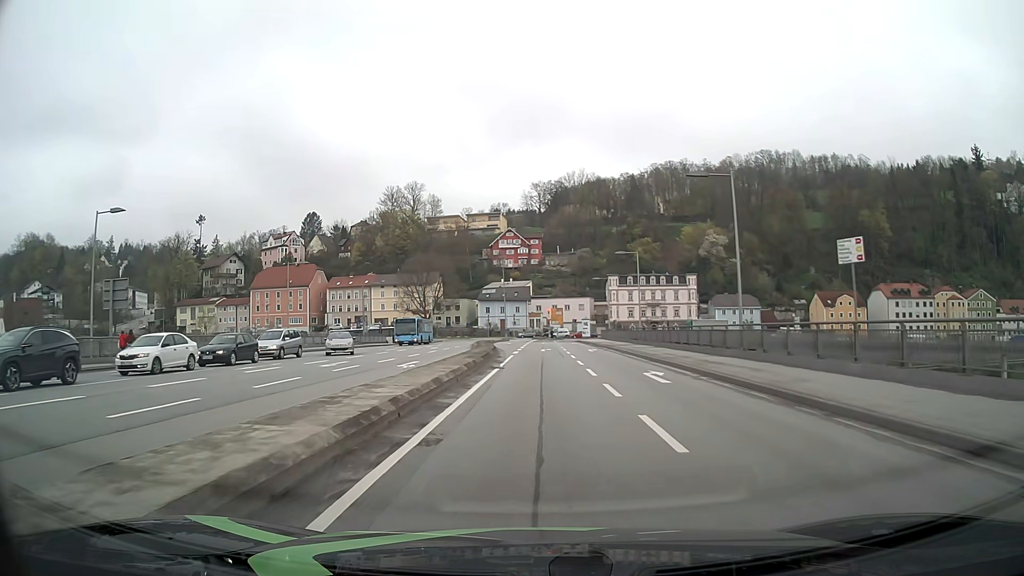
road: primary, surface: asphalt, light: Day
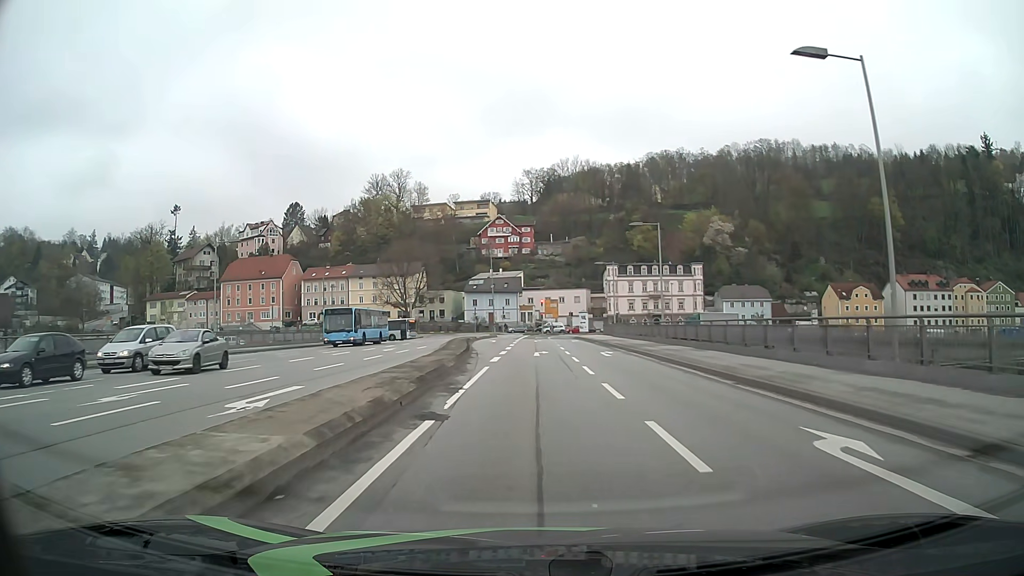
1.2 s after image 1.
(+0.1, +13.2) m; +1°
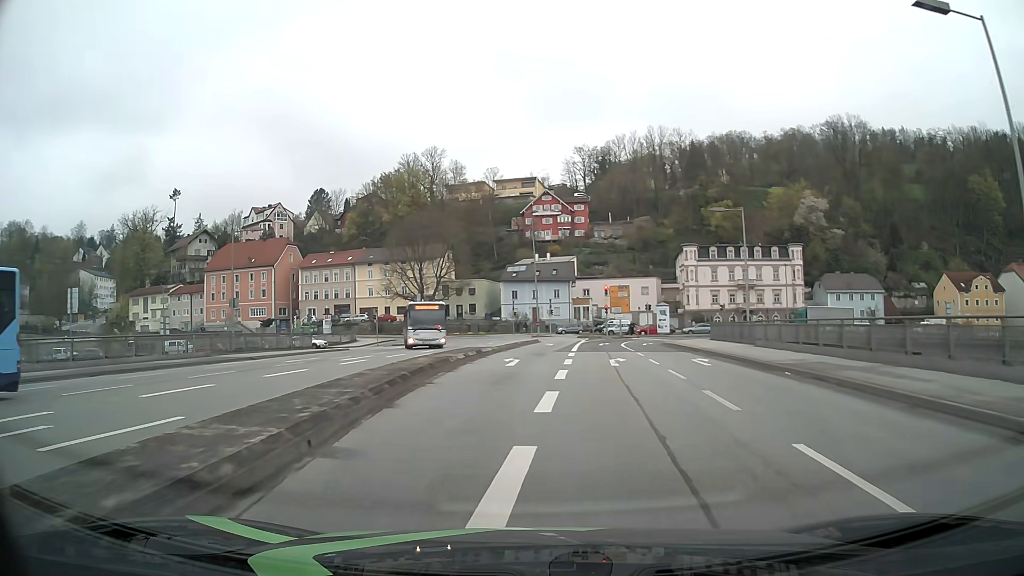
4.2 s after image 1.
(-0.6, +31.9) m; -4°
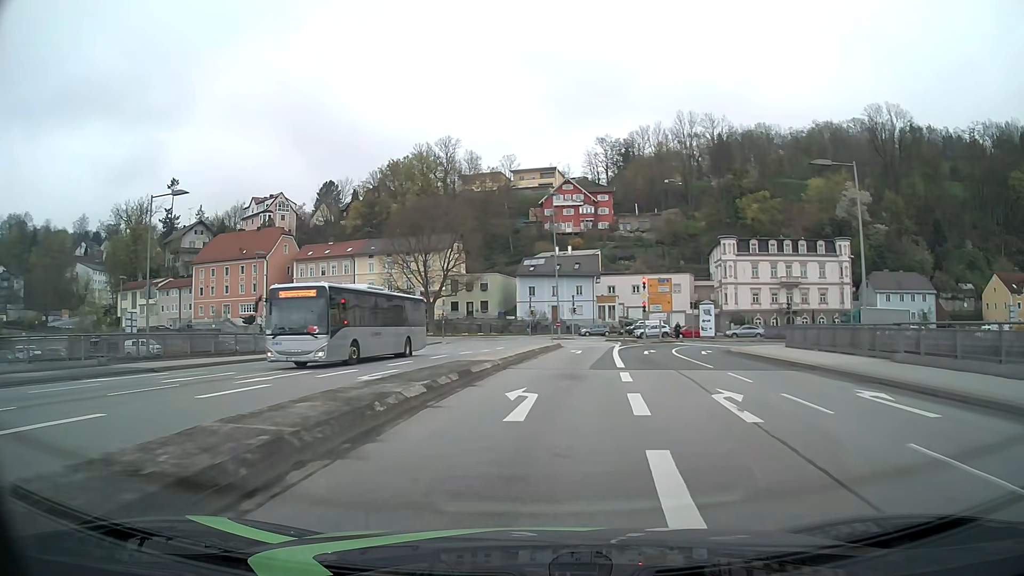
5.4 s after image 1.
(-0.3, +12.1) m; -2°
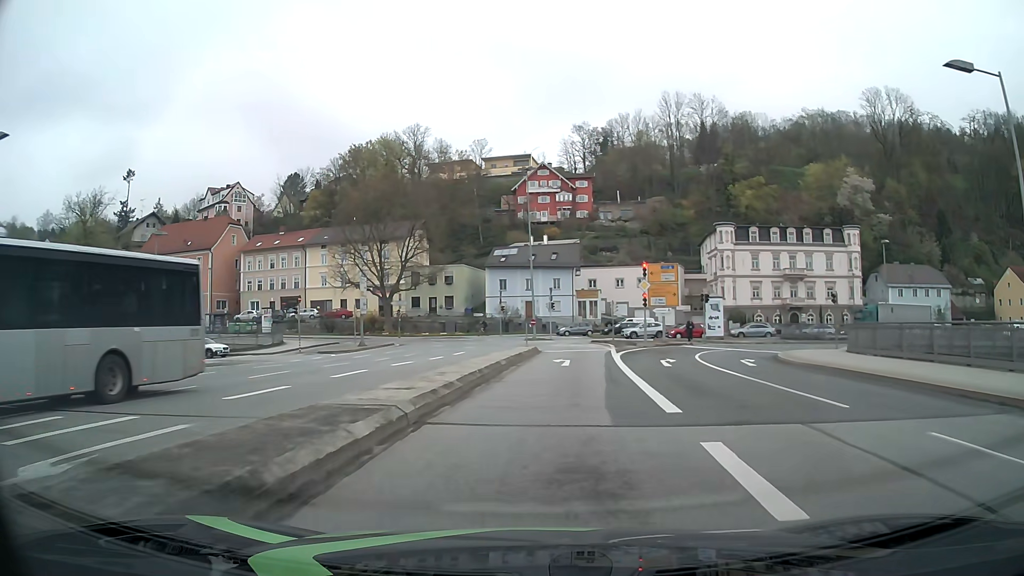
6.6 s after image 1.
(+0.2, +11.5) m; +2°
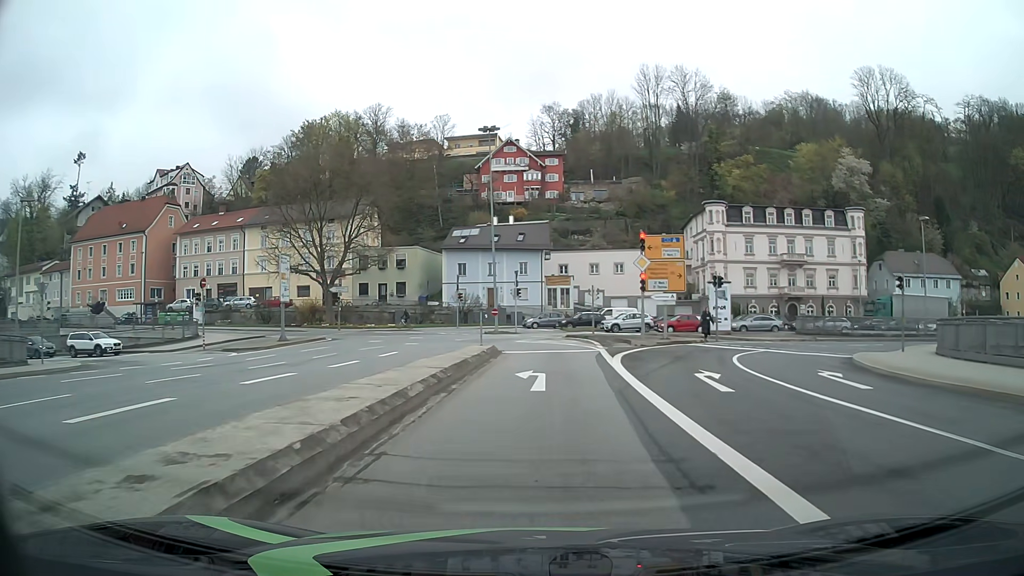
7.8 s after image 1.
(+0.3, +10.5) m; +3°
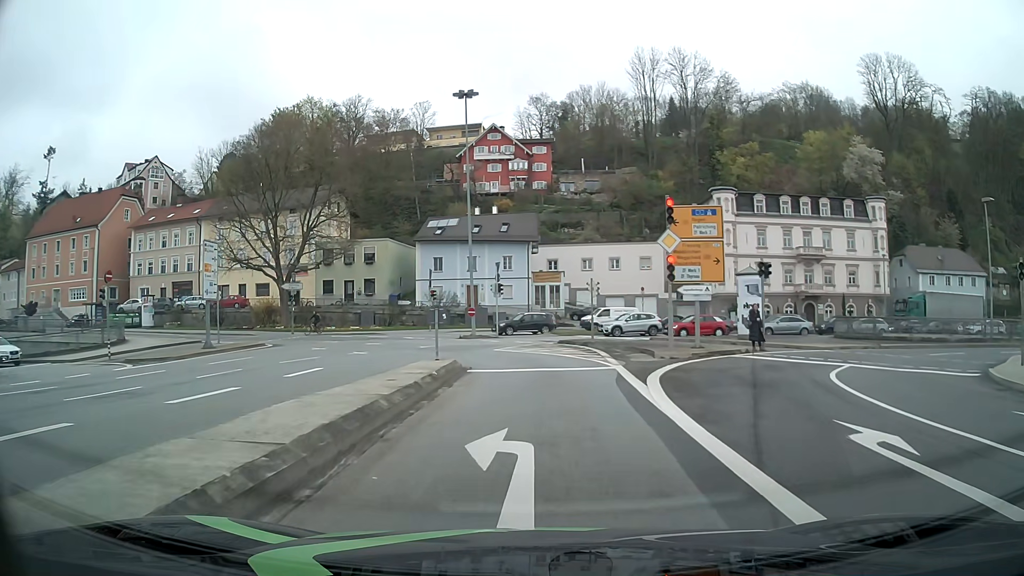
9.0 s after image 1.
(+0.1, +8.7) m; +1°
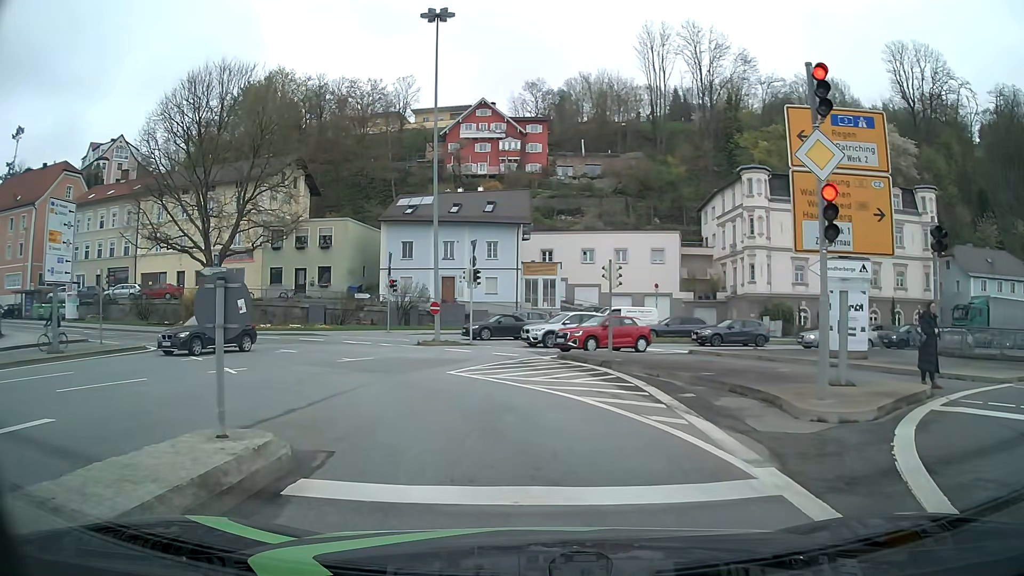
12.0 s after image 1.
(+0.1, +11.7) m; +1°
(-1, +10) (-5, +19) (-12, +26) (-20, +32) (-29, +36) (-39, +39) (-48, +42) (-58, +44) (-68, +46) (-77, +49) m
